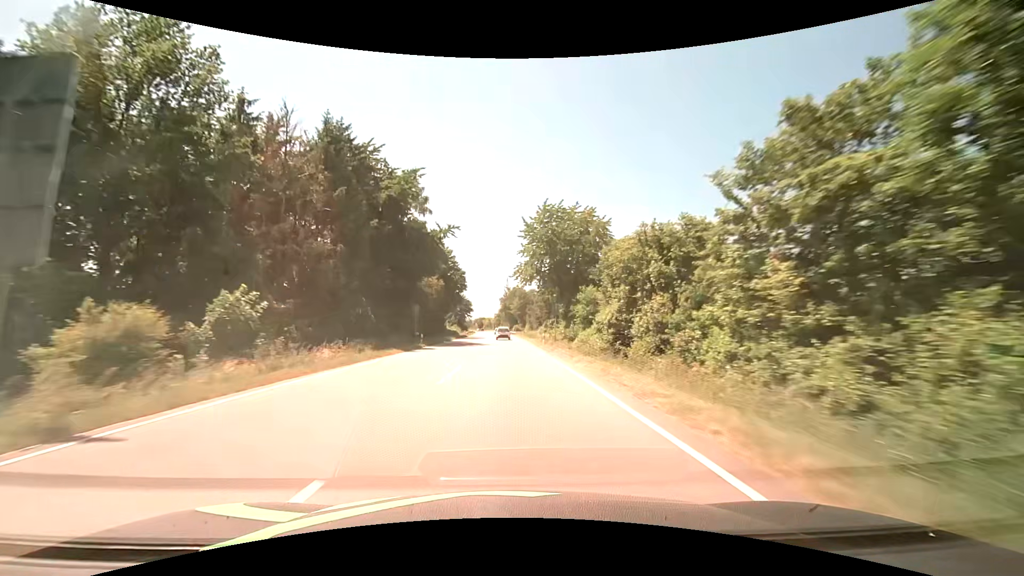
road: primary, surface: asphalt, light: Day
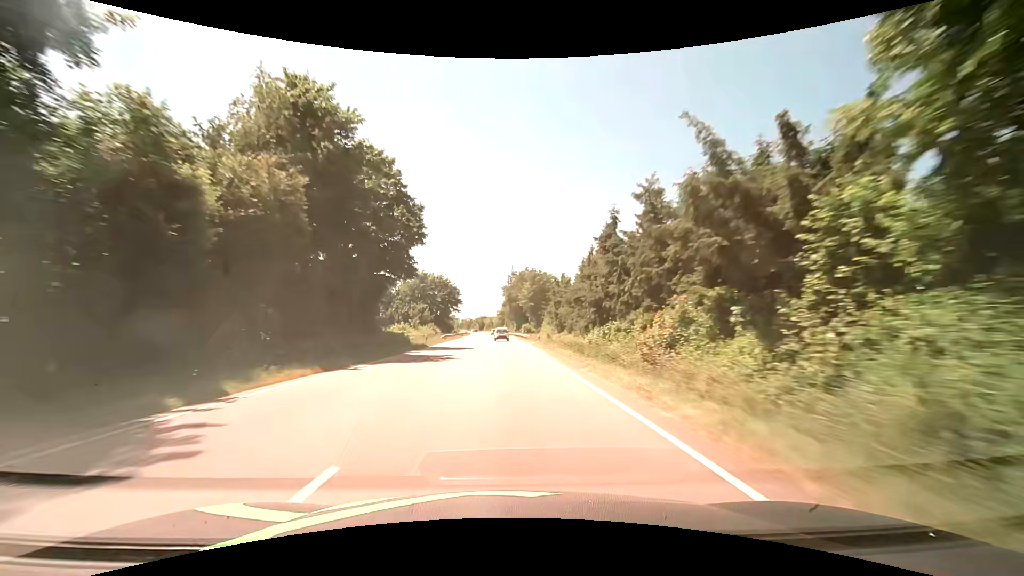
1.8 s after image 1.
(-0.3, +47.3) m; -1°
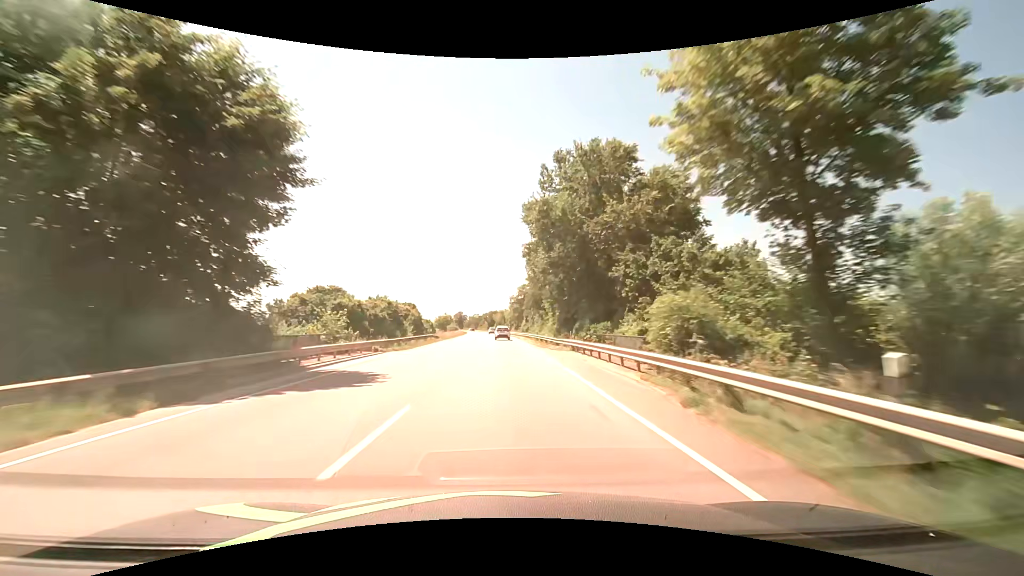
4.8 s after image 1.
(-0.8, +79.0) m; -1°
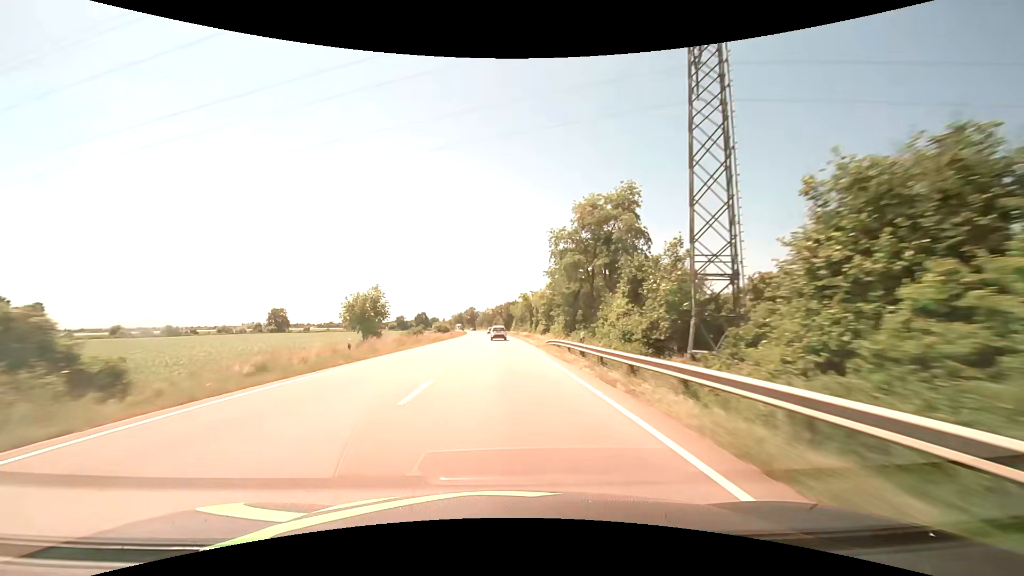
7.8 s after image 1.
(-1.4, +79.0) m; -2°
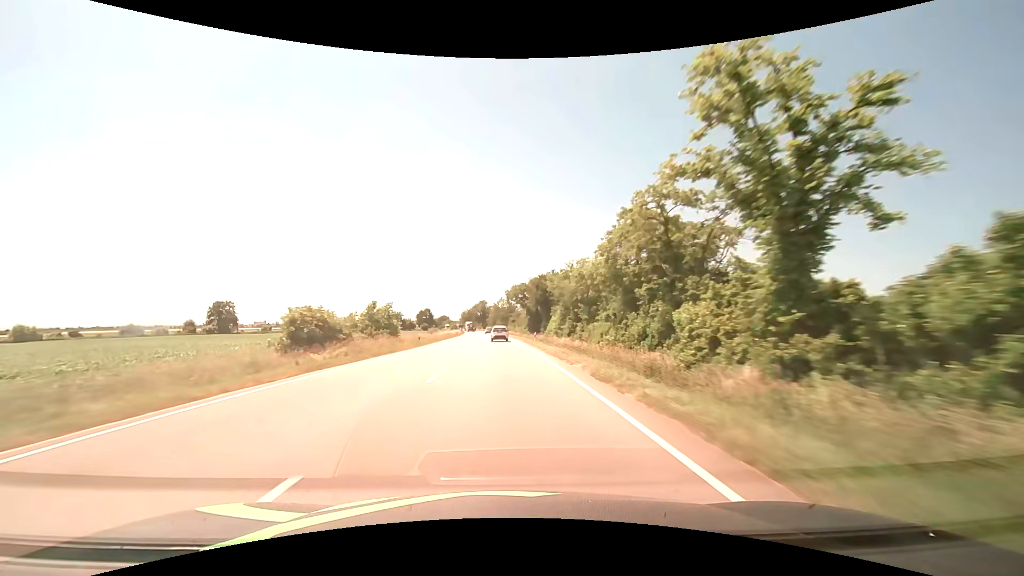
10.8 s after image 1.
(-1.9, +78.7) m; -2°
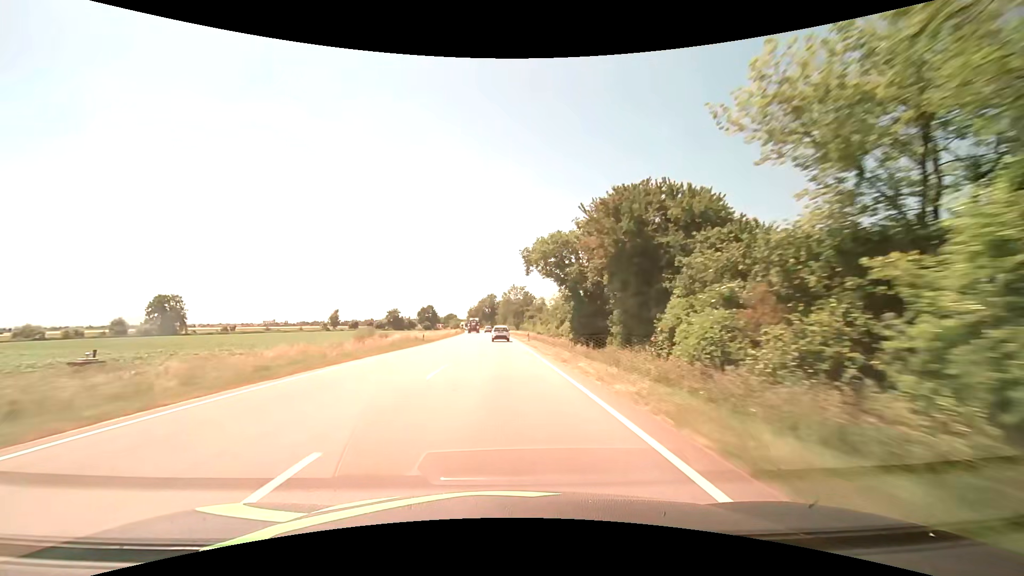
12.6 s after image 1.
(-0.4, +46.6) m; -1°
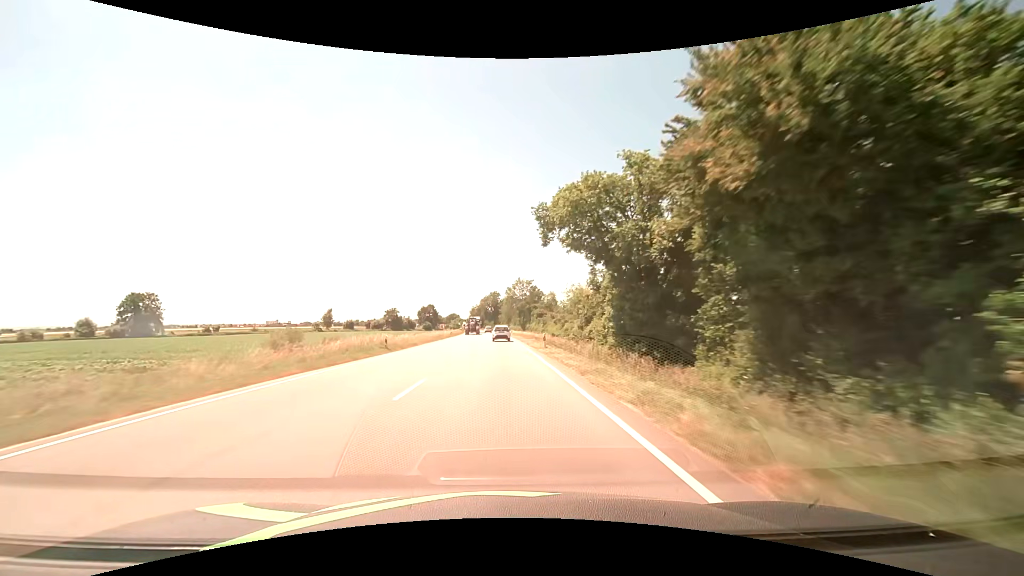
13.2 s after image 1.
(-0.1, +15.5) m; 0°
